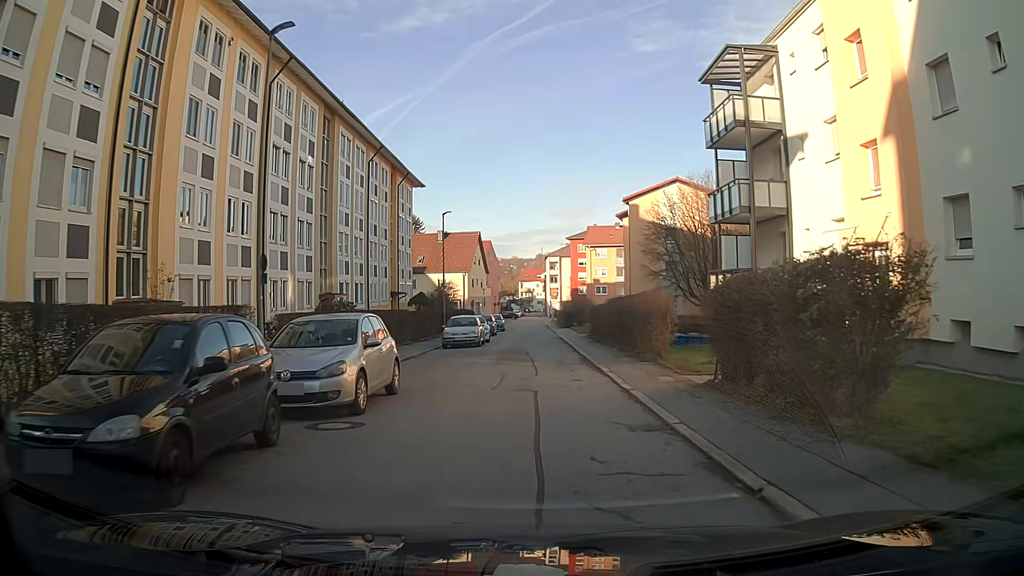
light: Day
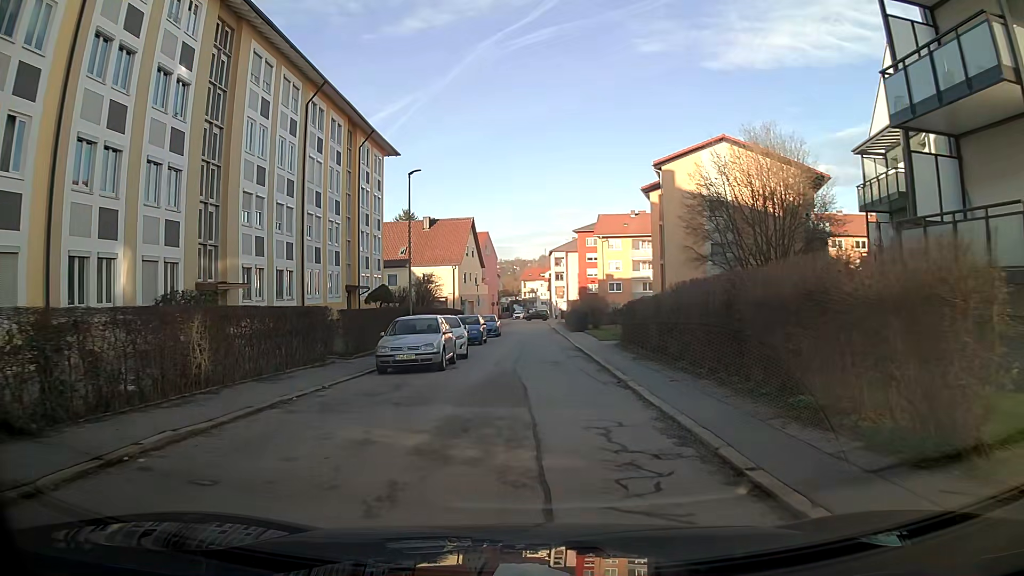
(0.0, +13.3) m; 0°
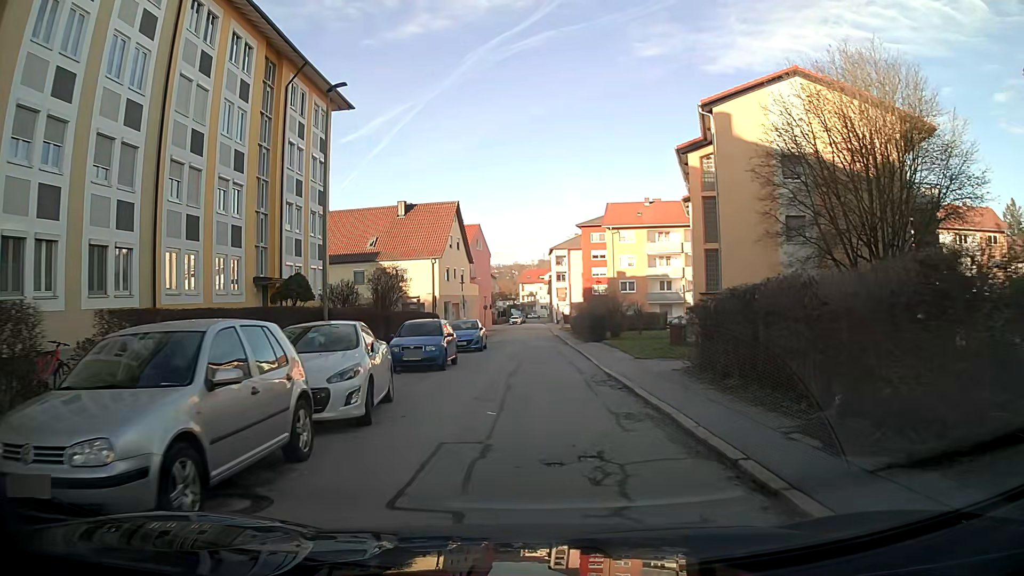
(+0.1, +13.0) m; +1°
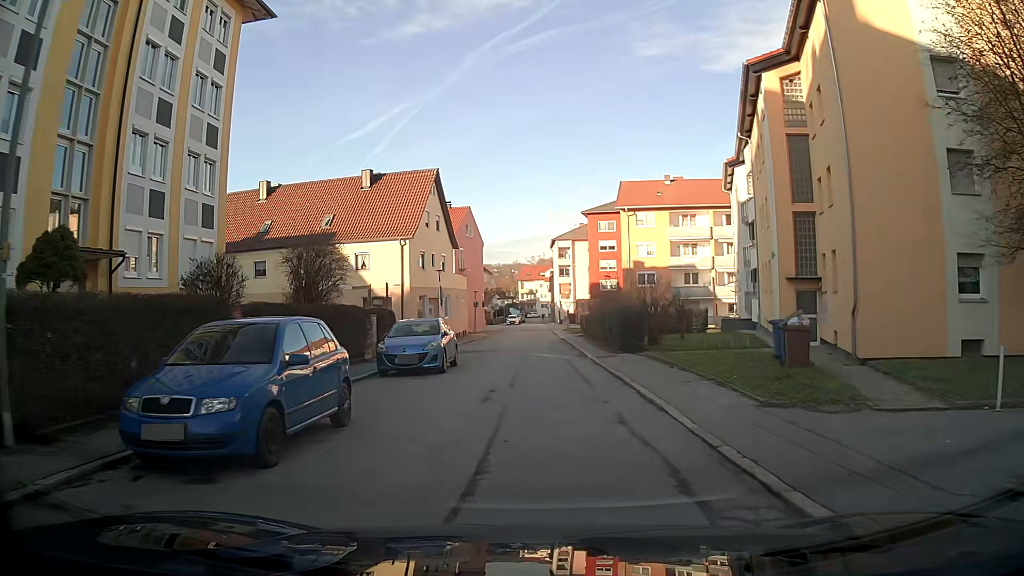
(-0.1, +12.8) m; 0°
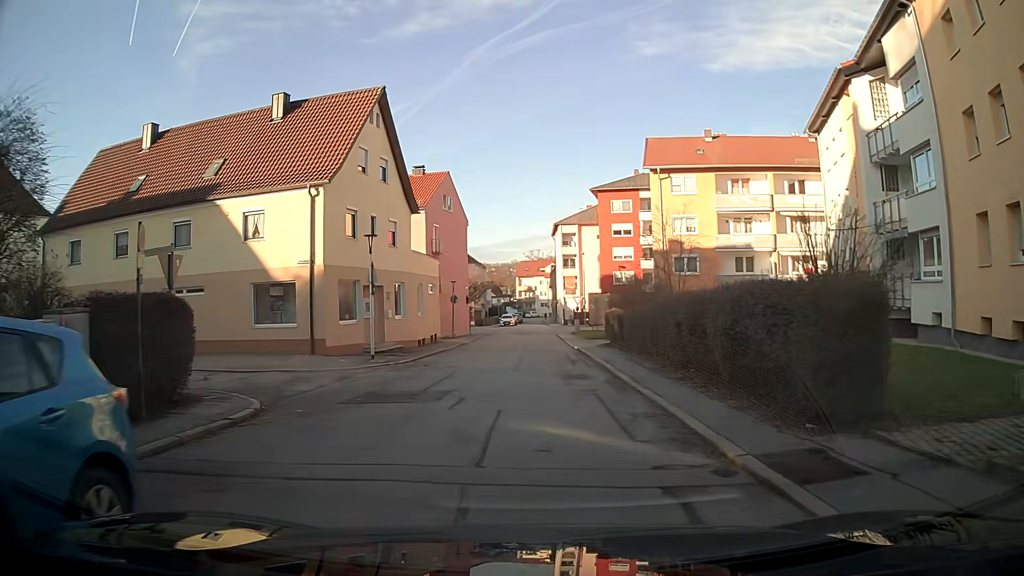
(0.0, +17.1) m; 0°
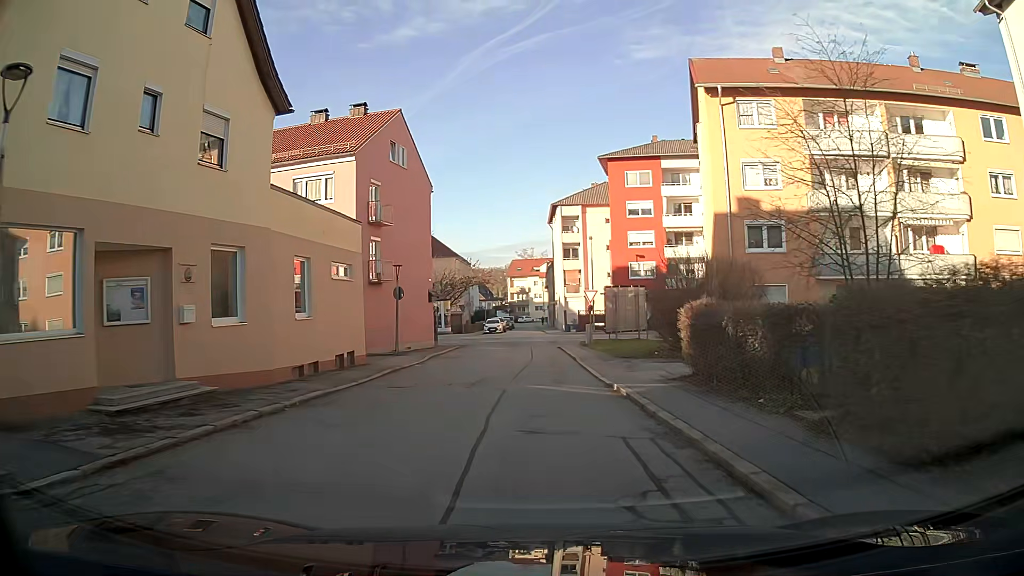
(+0.1, +17.8) m; 0°
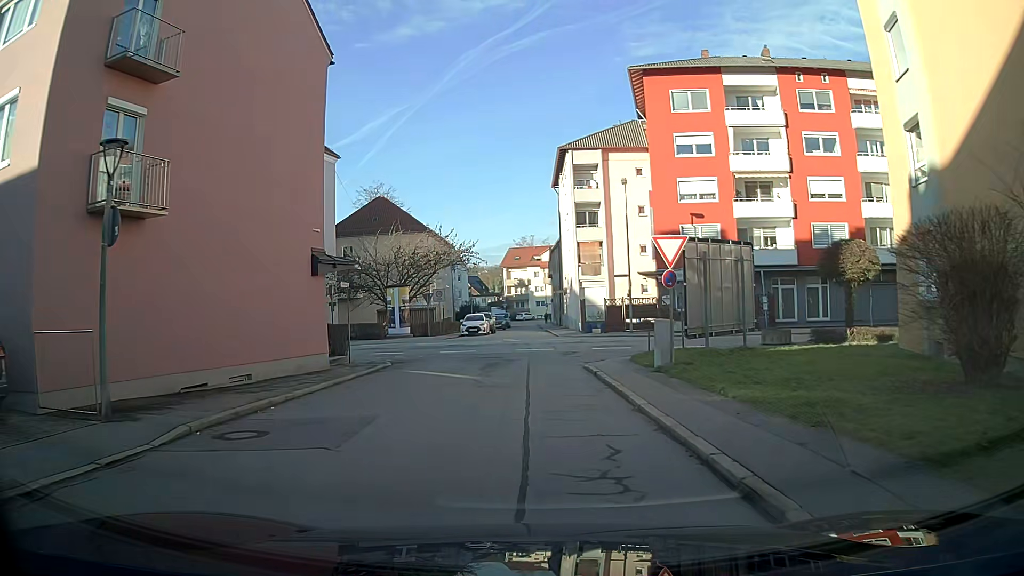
(0.0, +21.6) m; 0°
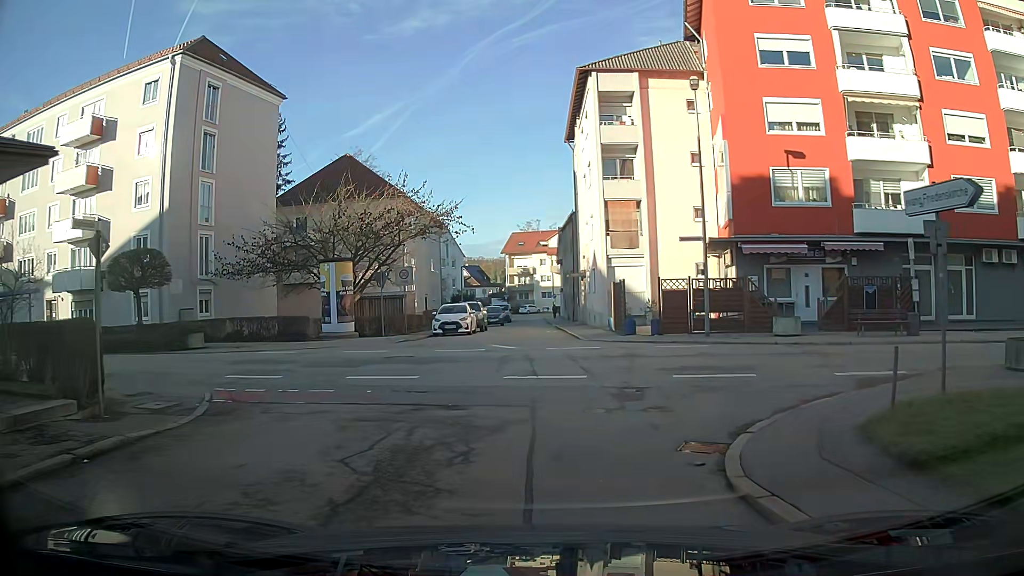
(+0.1, +14.5) m; +1°
